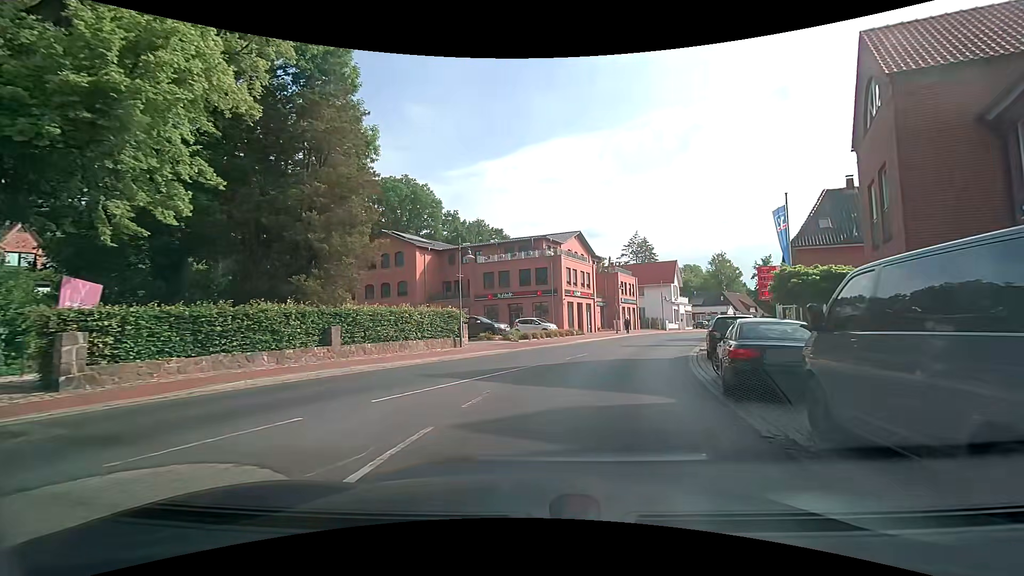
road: secondary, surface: asphalt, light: Day
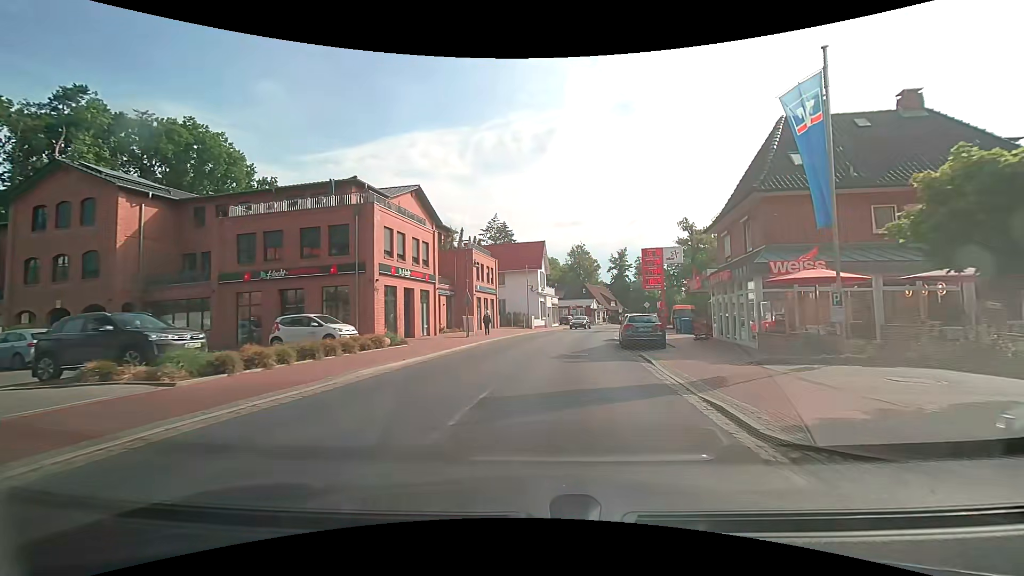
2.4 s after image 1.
(+2.8, +18.1) m; +17°
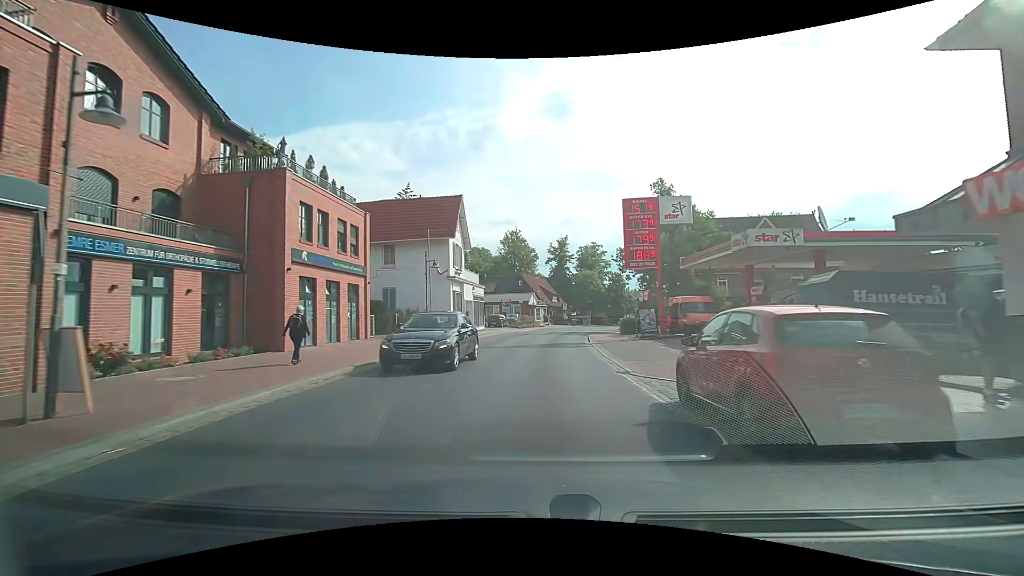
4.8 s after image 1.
(+1.5, +22.3) m; +7°
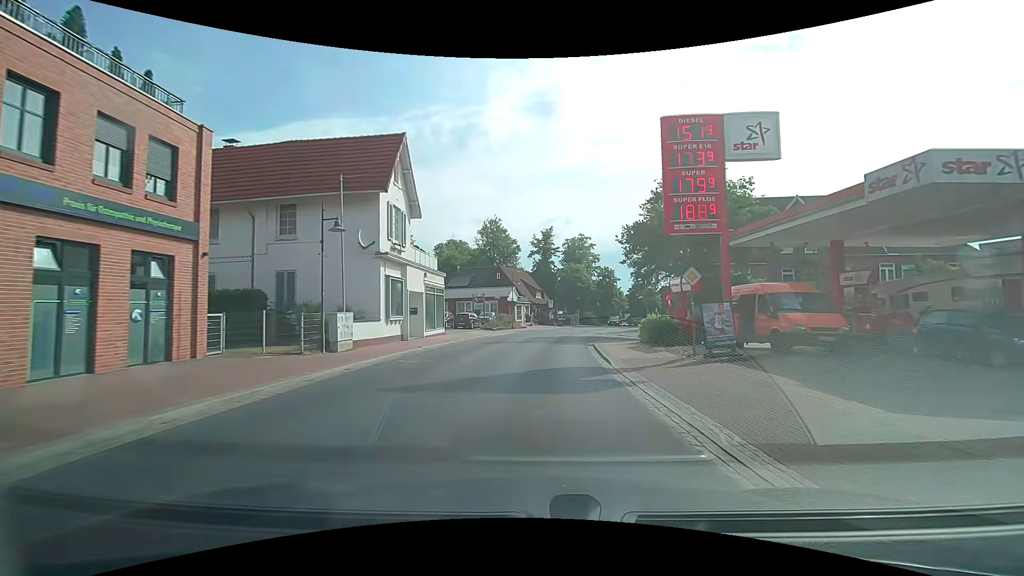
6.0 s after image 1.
(+0.3, +12.3) m; +2°
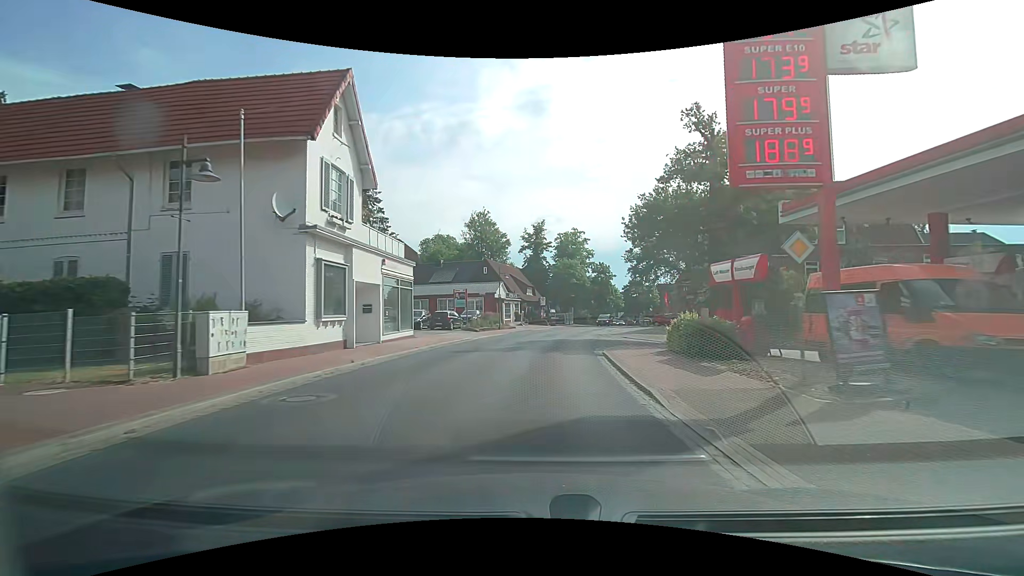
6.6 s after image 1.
(0.0, +6.4) m; +1°
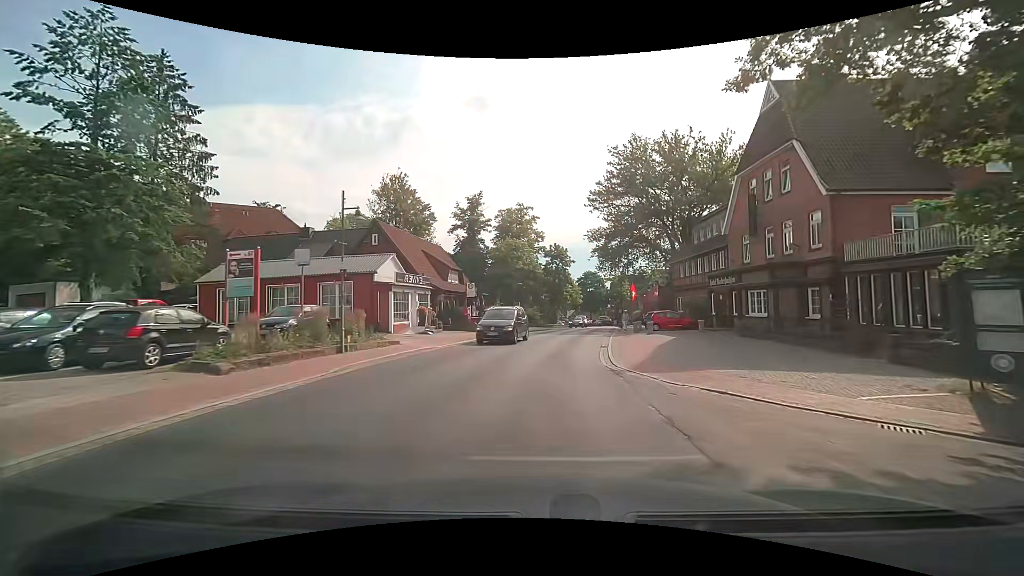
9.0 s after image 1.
(+1.3, +24.8) m; +6°
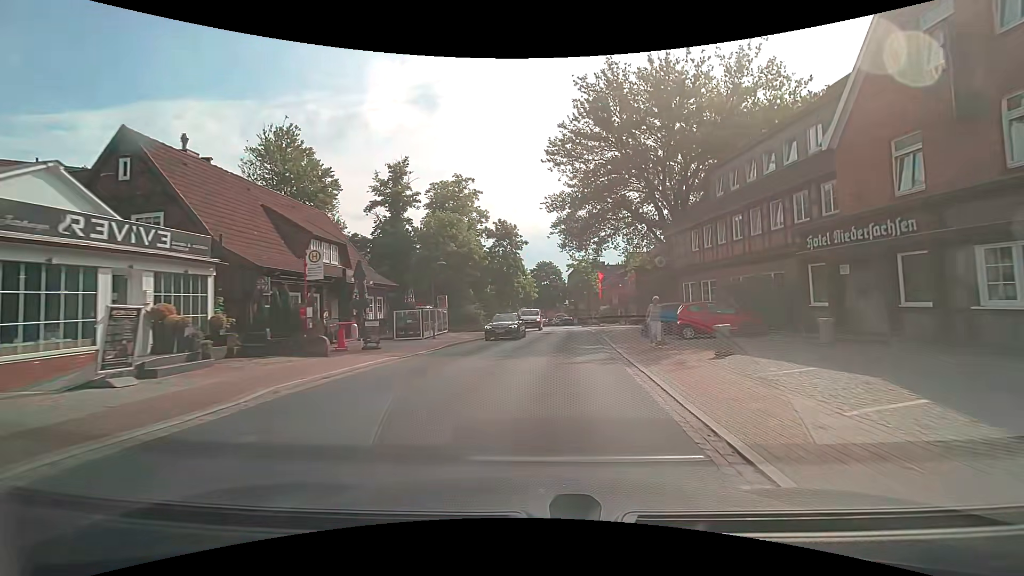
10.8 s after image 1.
(+1.1, +18.4) m; +7°
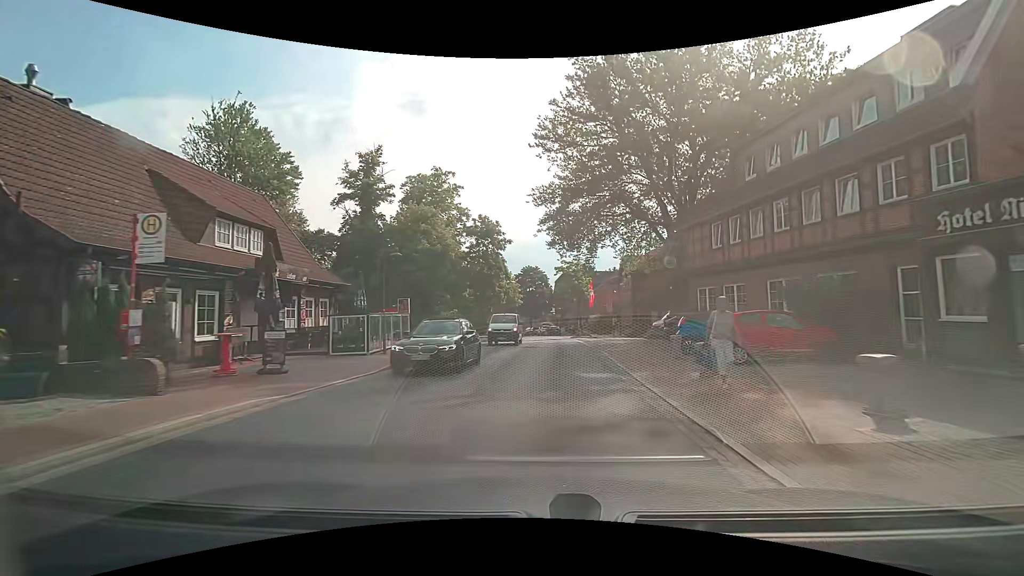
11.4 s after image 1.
(0.0, +6.4) m; +1°
(0, +10) (+1, +20) (+1, +30) (+2, +40) (+2, +50) (+2, +60) (+1, +70) (-1, +80) (-3, +90) (-5, +99) m
